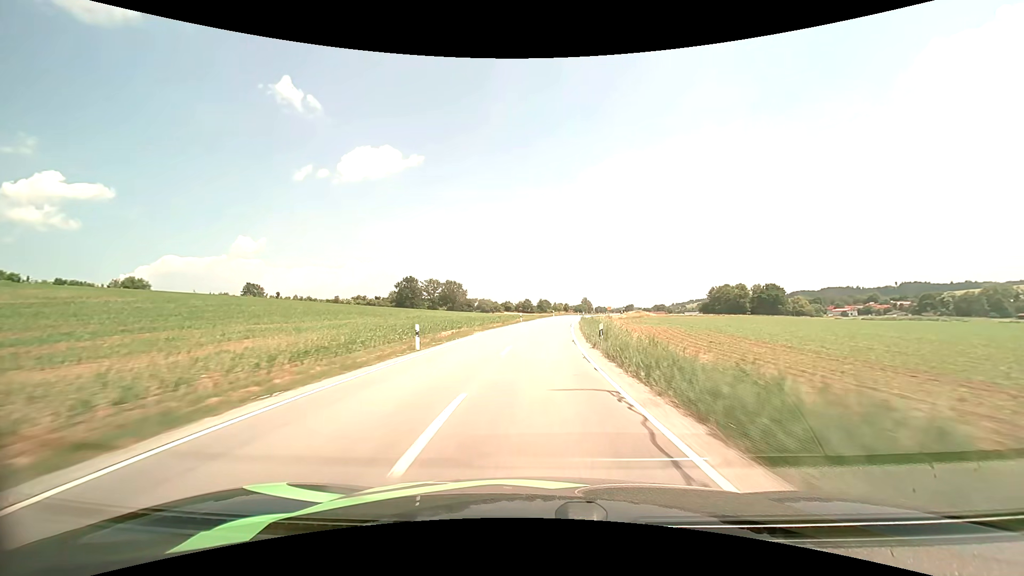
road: secondary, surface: asphalt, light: Day
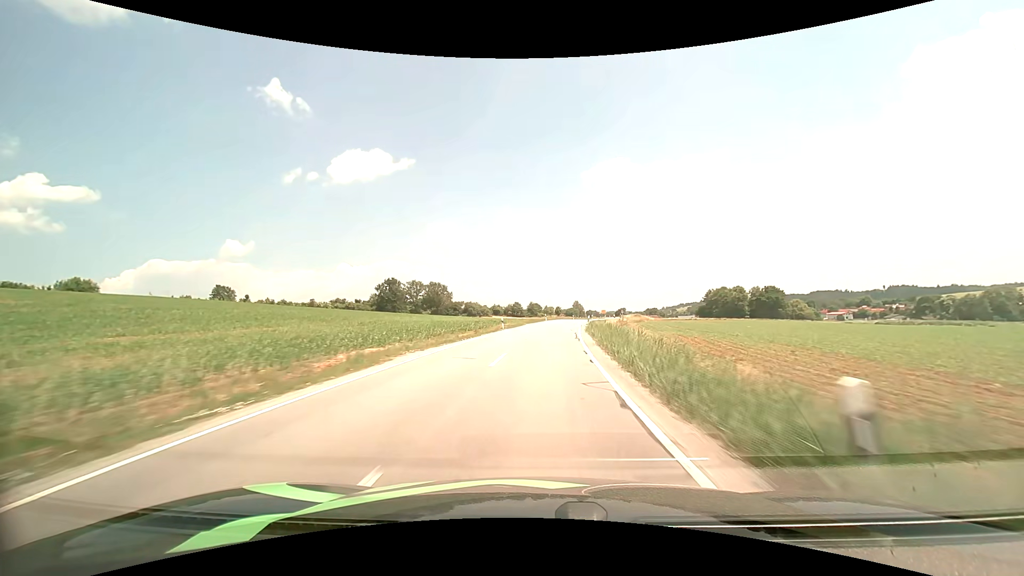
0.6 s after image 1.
(+0.1, +15.6) m; +1°
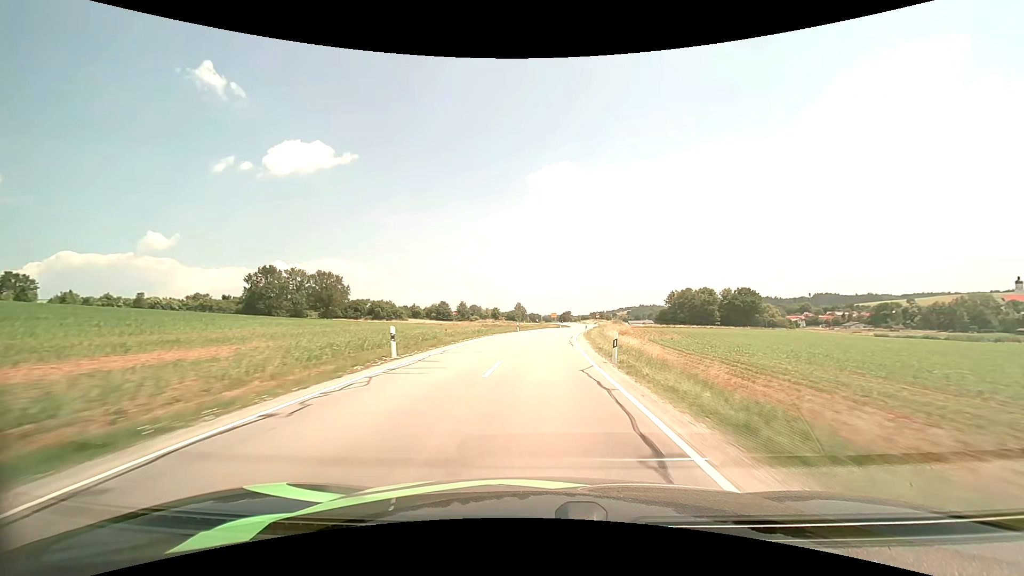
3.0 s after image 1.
(+3.7, +60.8) m; +7°
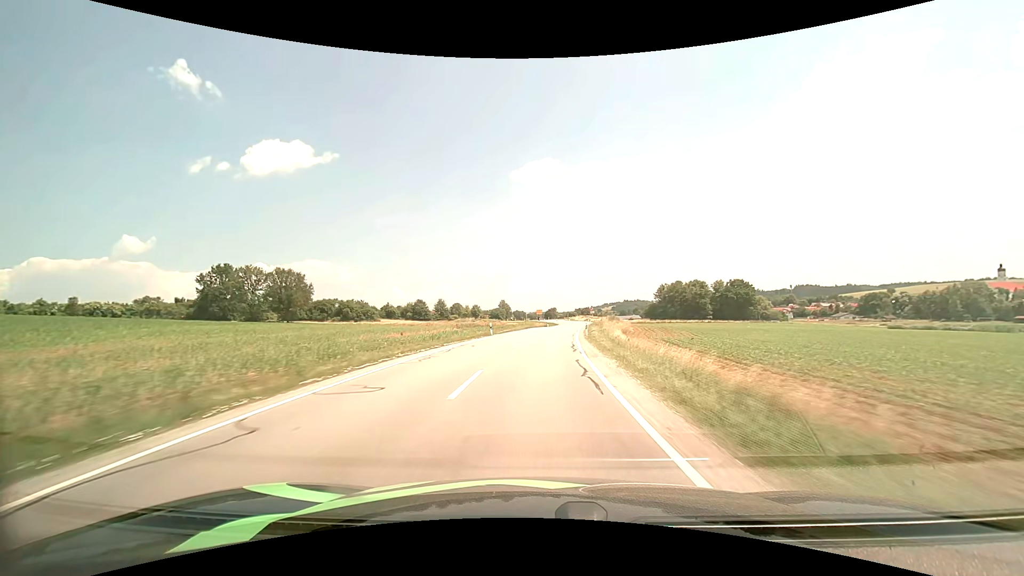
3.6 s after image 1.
(+0.2, +14.9) m; +2°
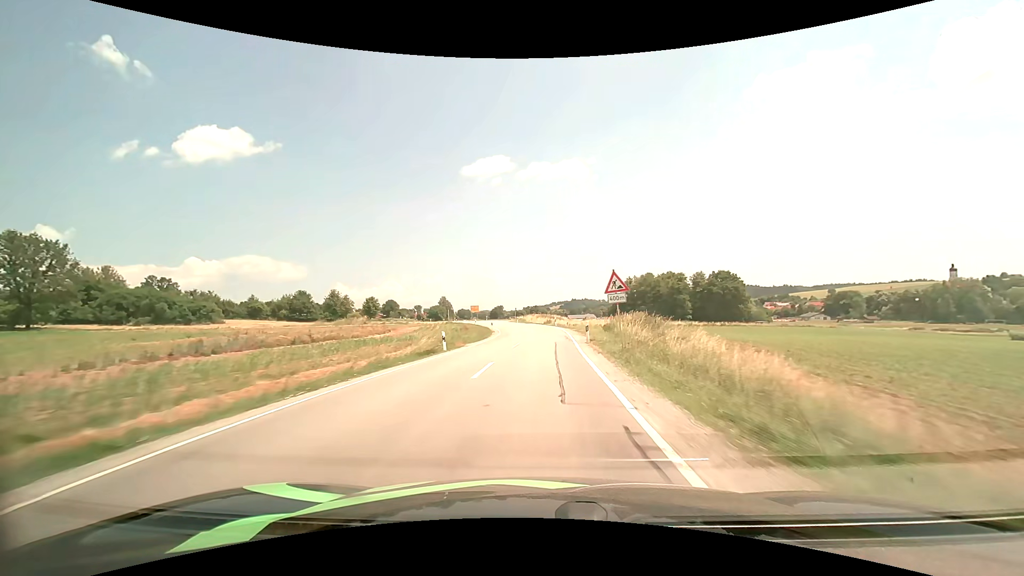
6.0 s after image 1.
(+3.1, +56.6) m; +6°
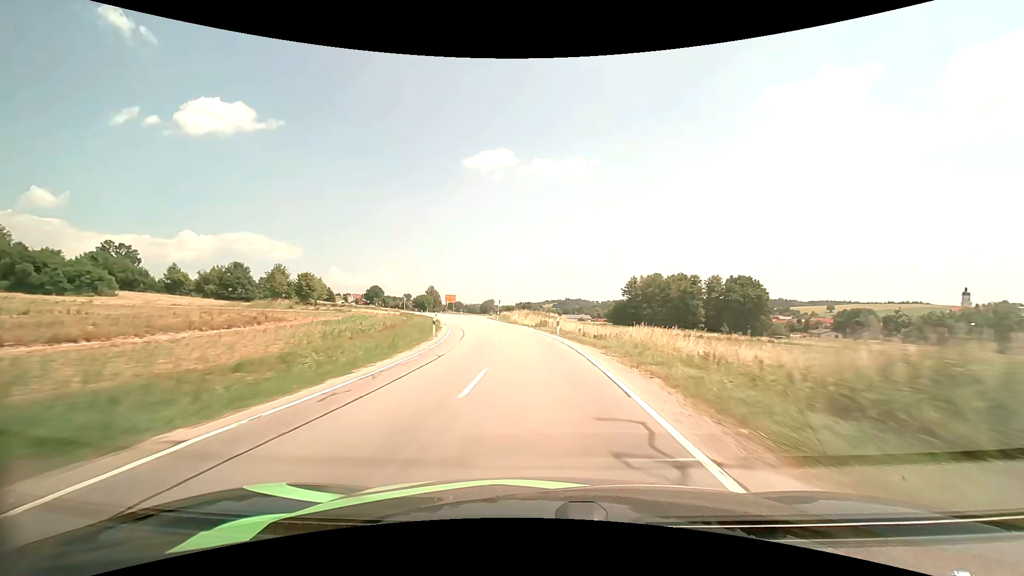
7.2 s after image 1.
(+0.2, +26.0) m; +1°
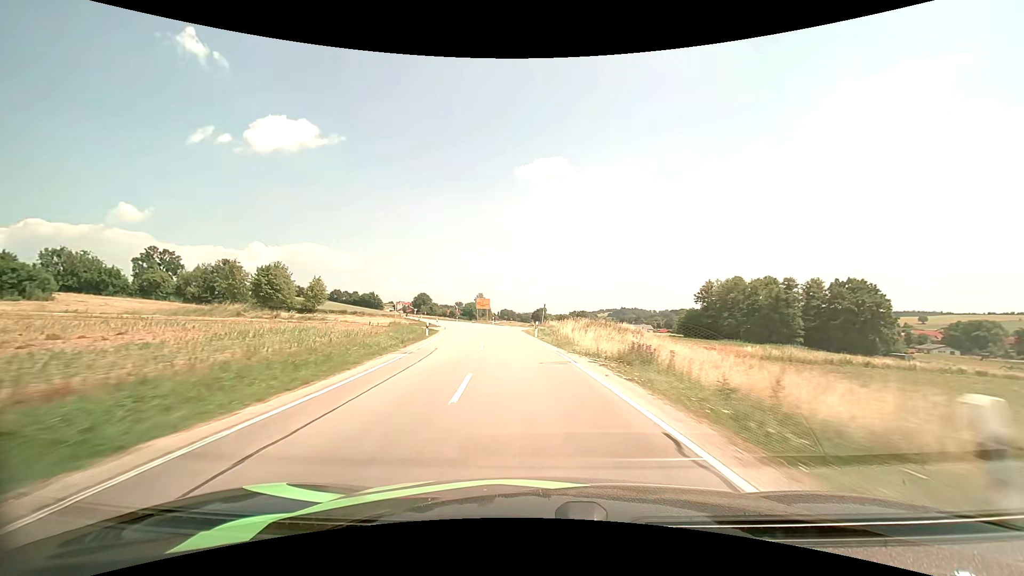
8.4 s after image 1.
(-0.9, +25.1) m; -6°
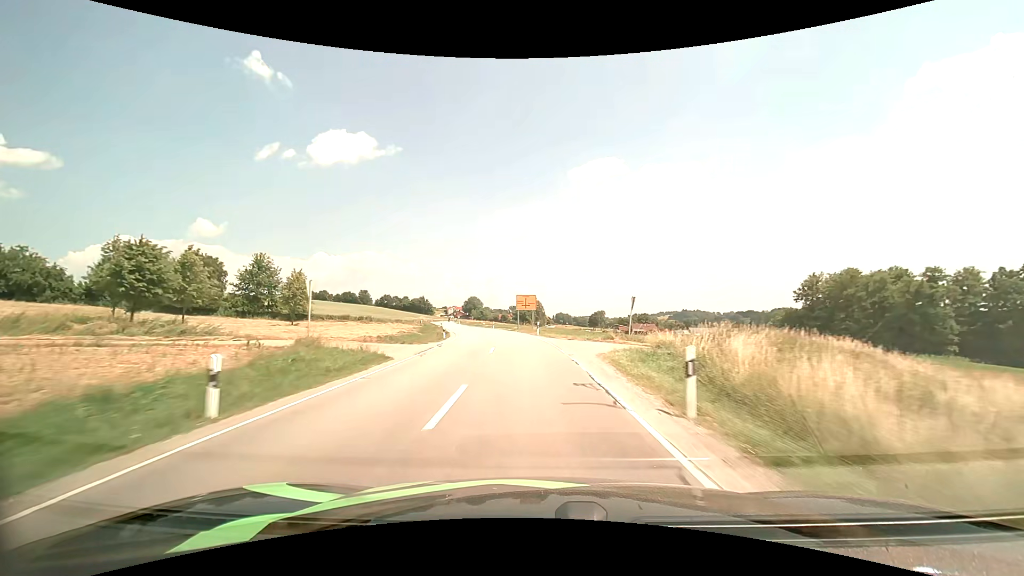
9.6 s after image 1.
(-1.6, +25.4) m; -6°
(0, +10) (-1, +20) (-2, +30) (-3, +40) (-5, +50) (-7, +59) (-9, +69) (-12, +79) (-14, +89) (-17, +98) m
